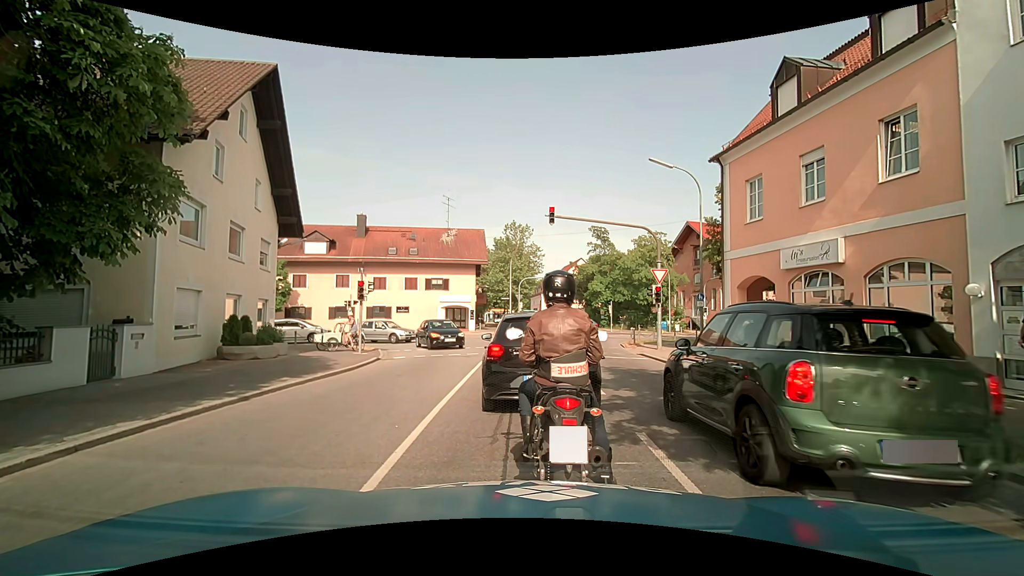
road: tertiary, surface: asphalt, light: Day
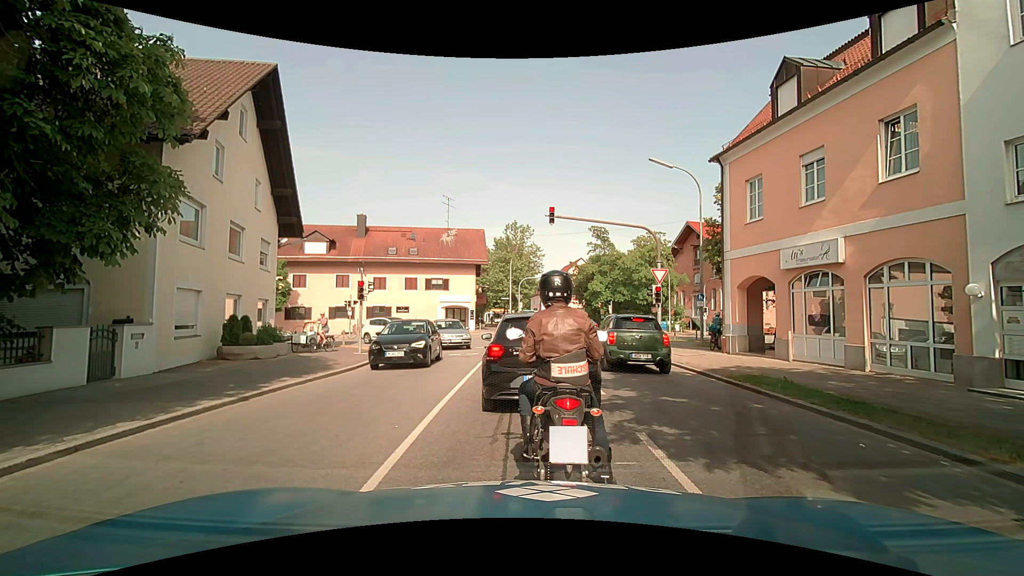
(0.0, 0.0) m; 0°
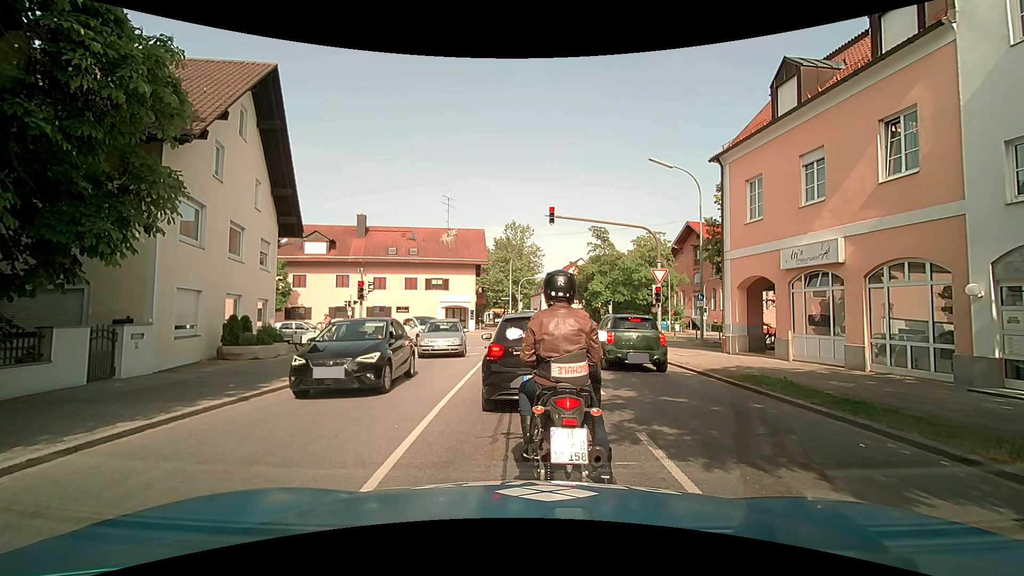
(0.0, 0.0) m; 0°
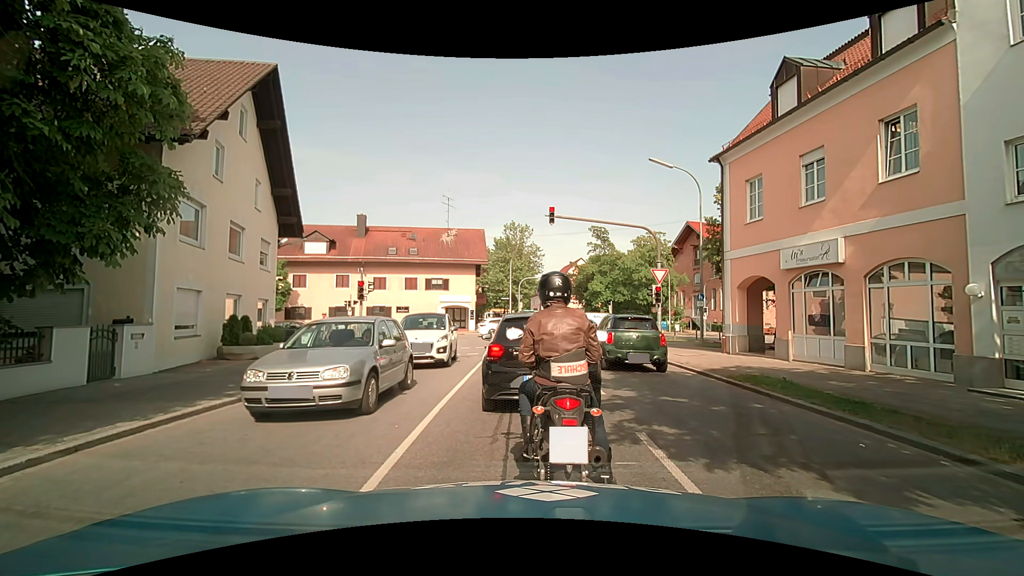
(0.0, 0.0) m; 0°
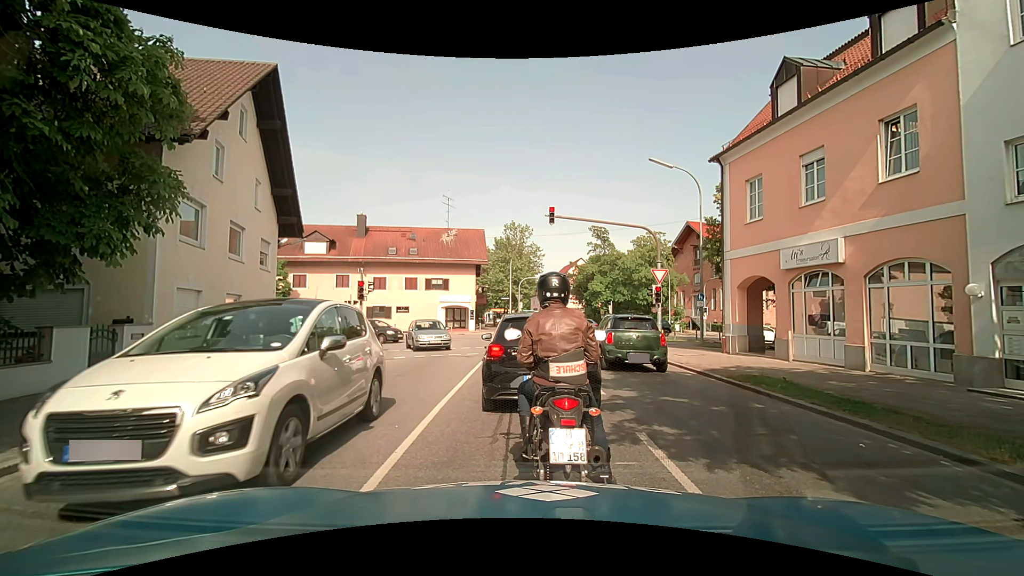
(0.0, 0.0) m; 0°
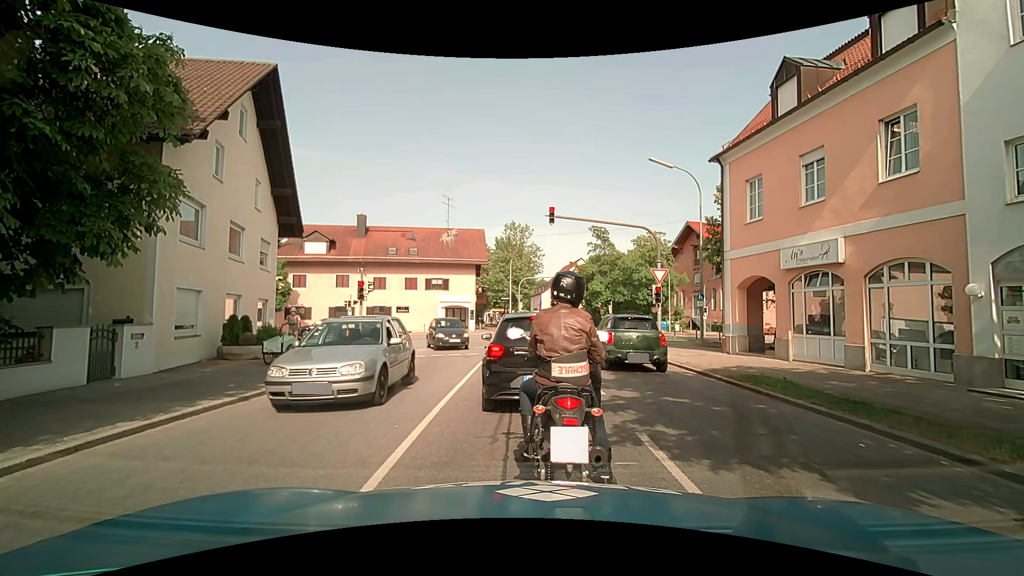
(0.0, 0.0) m; 0°
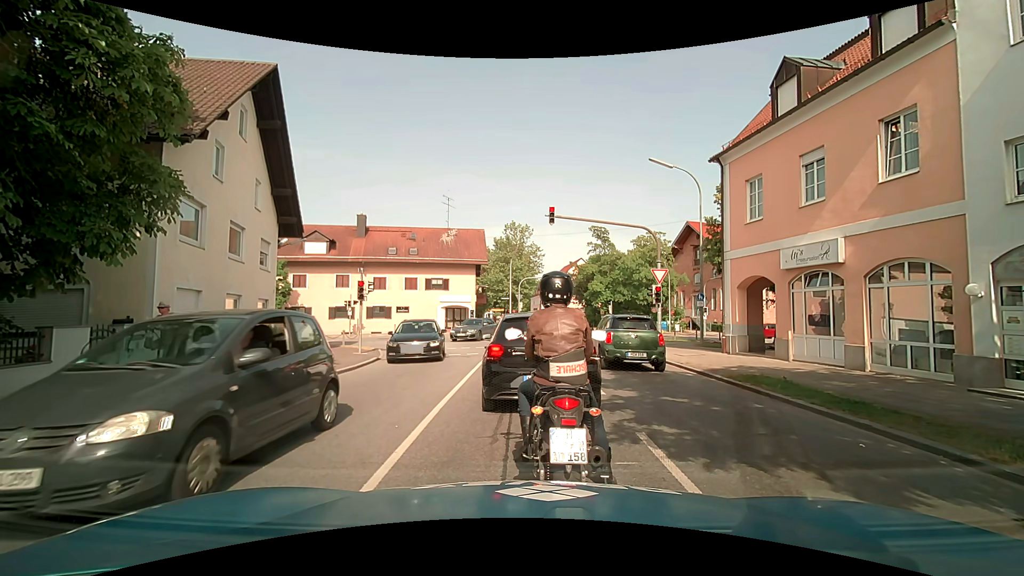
(0.0, 0.0) m; 0°
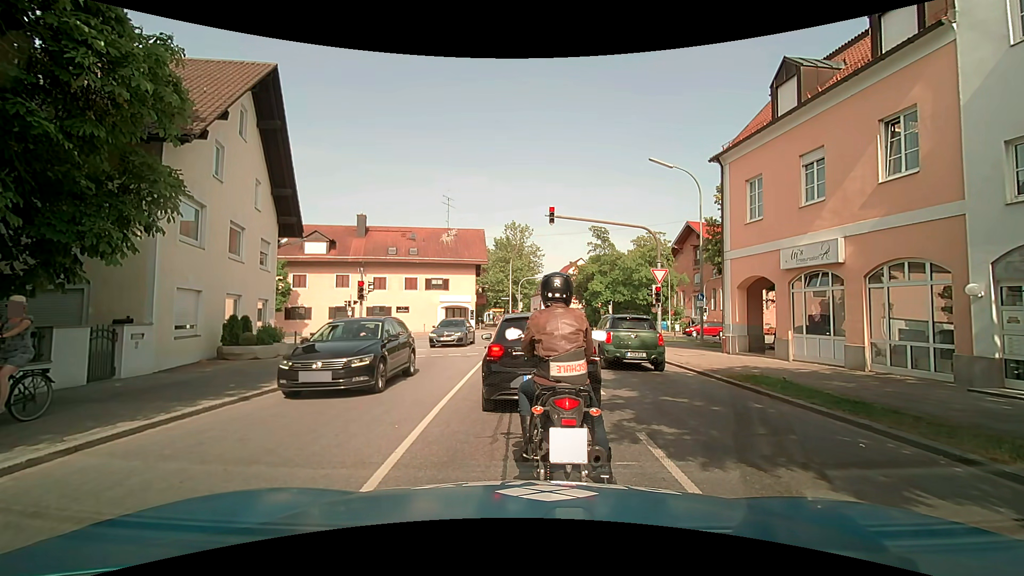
(0.0, 0.0) m; 0°
(0, +10) (0, +20) (+1, +30) (-1, +39) (-10, +42) (-20, +41) (-30, +39) (-40, +37) (-50, +35) (-59, +32) m
